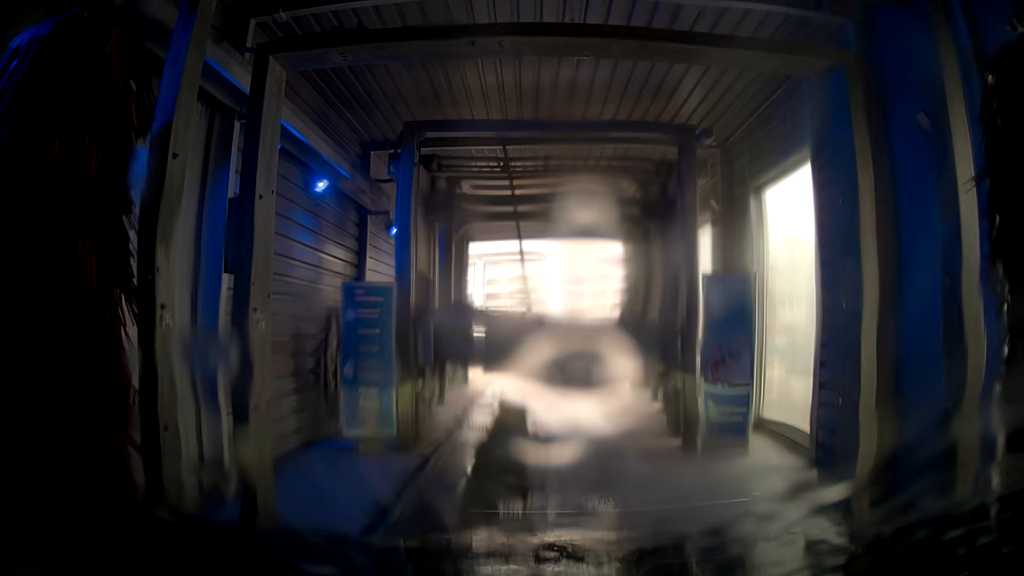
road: service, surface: asphalt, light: Day
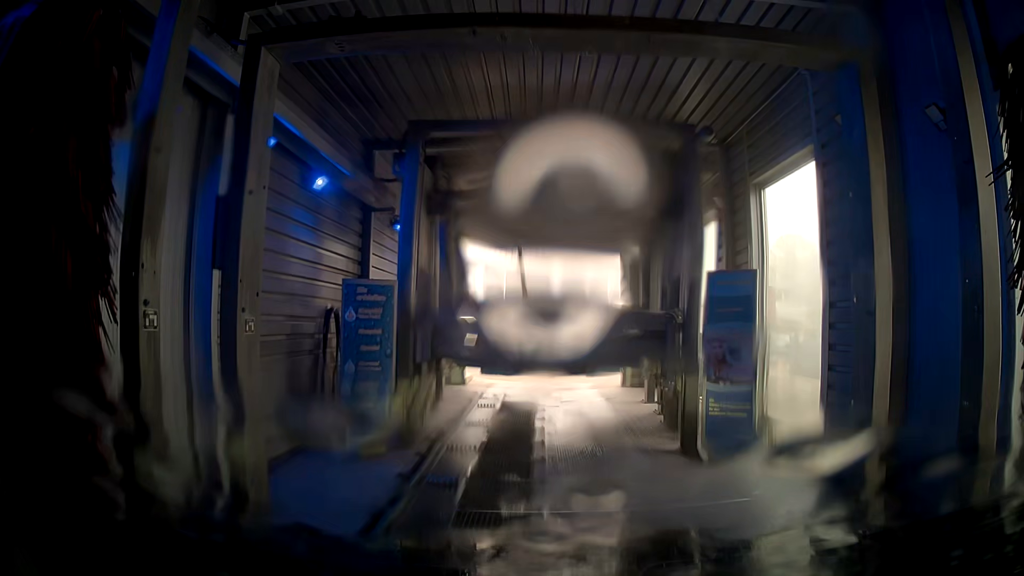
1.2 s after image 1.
(0.0, +0.1) m; 0°
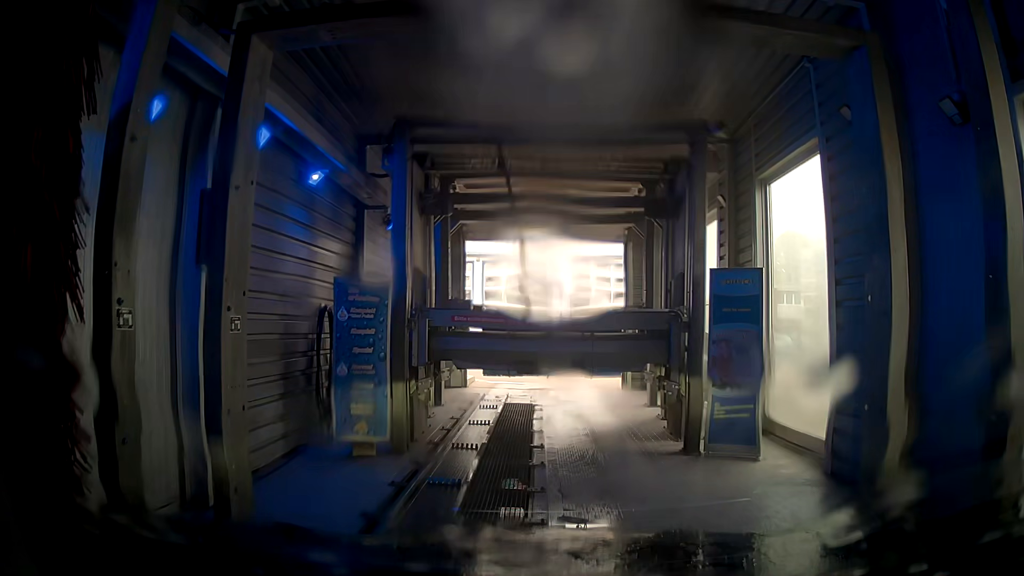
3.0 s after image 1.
(0.0, +0.1) m; 0°
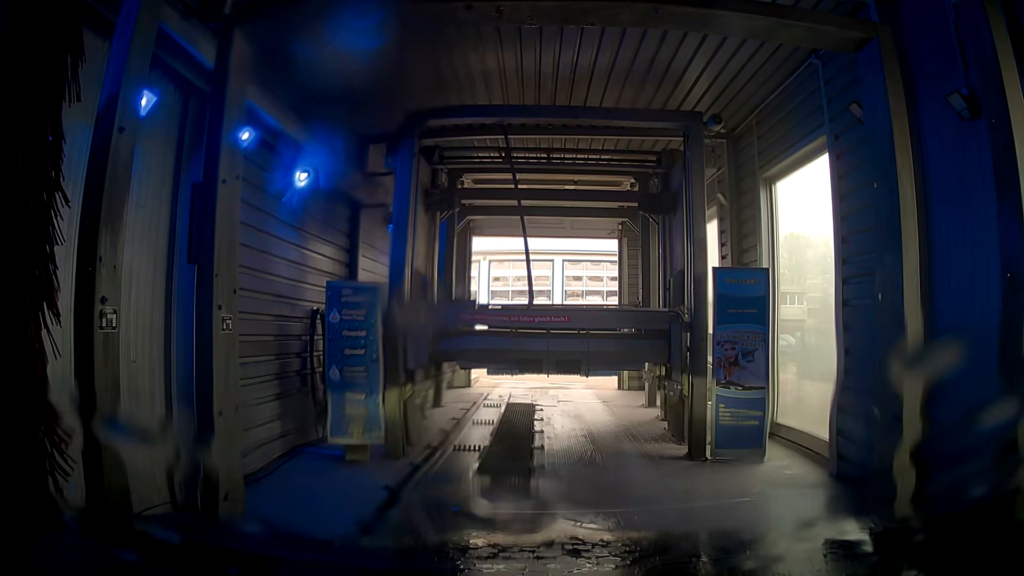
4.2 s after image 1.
(0.0, +0.1) m; 0°
